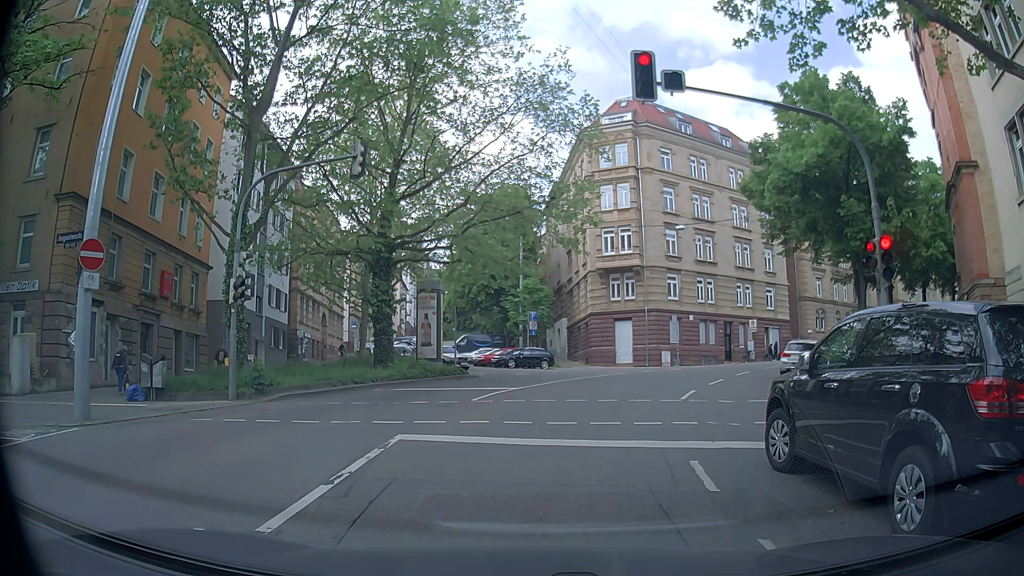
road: secondary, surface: asphalt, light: Day
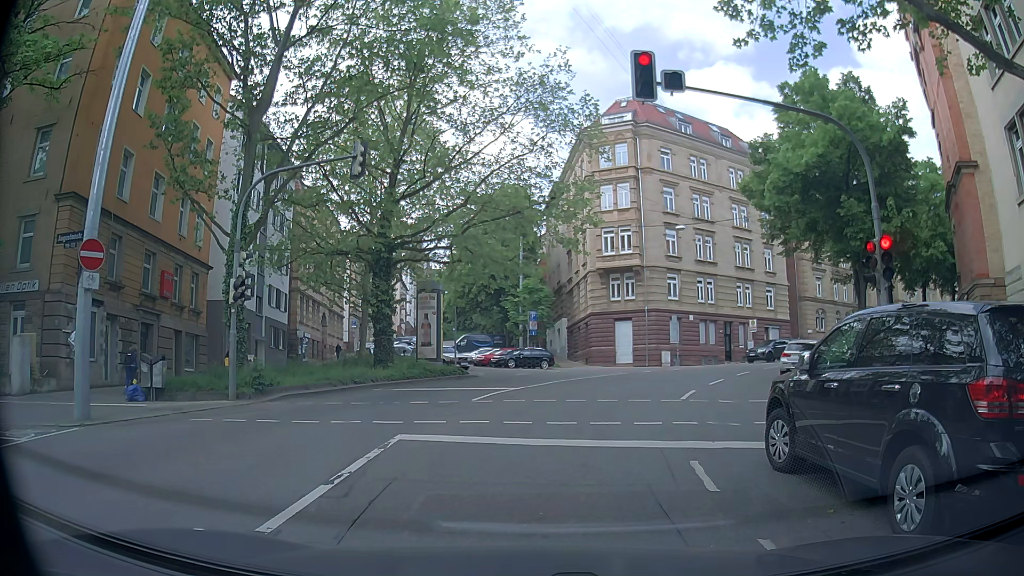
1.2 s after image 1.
(0.0, 0.0) m; 0°
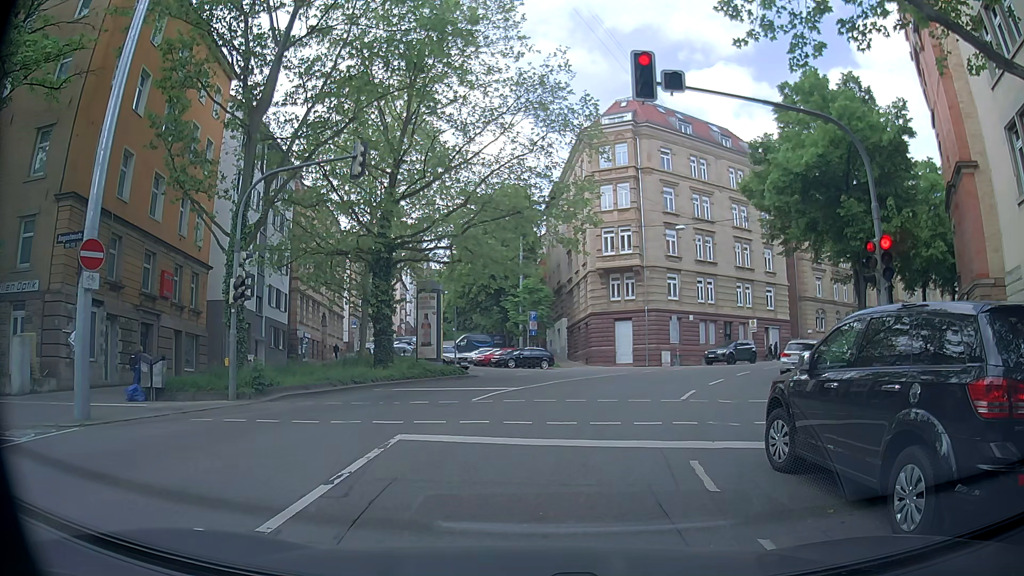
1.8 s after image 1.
(0.0, 0.0) m; 0°
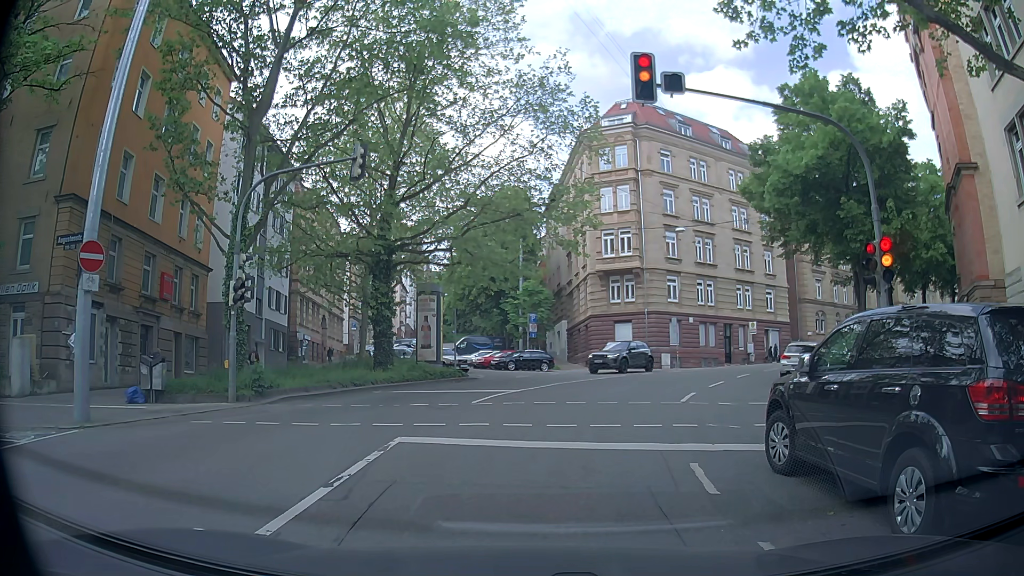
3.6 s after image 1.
(0.0, 0.0) m; 0°
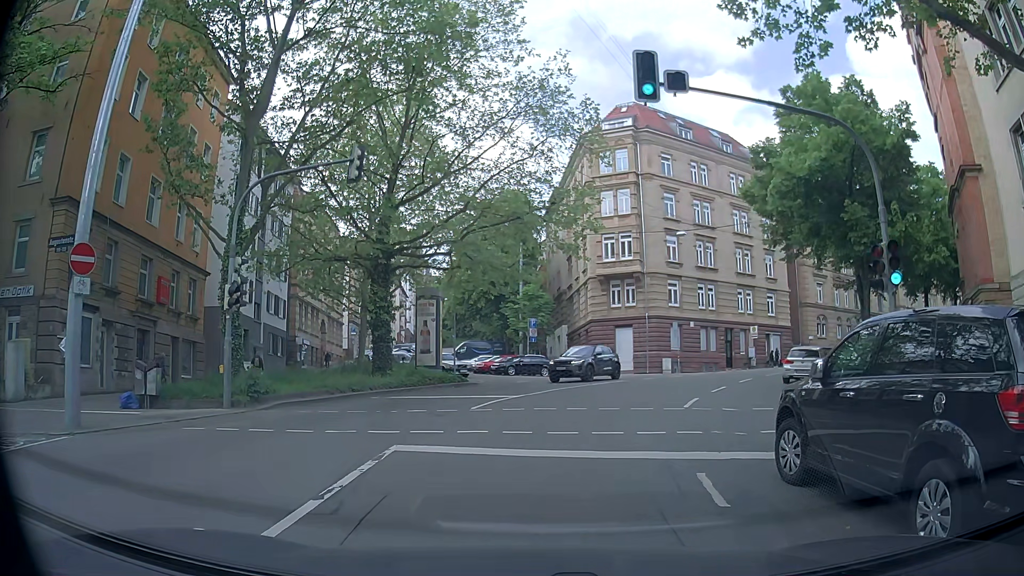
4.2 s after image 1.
(0.0, +0.4) m; 0°
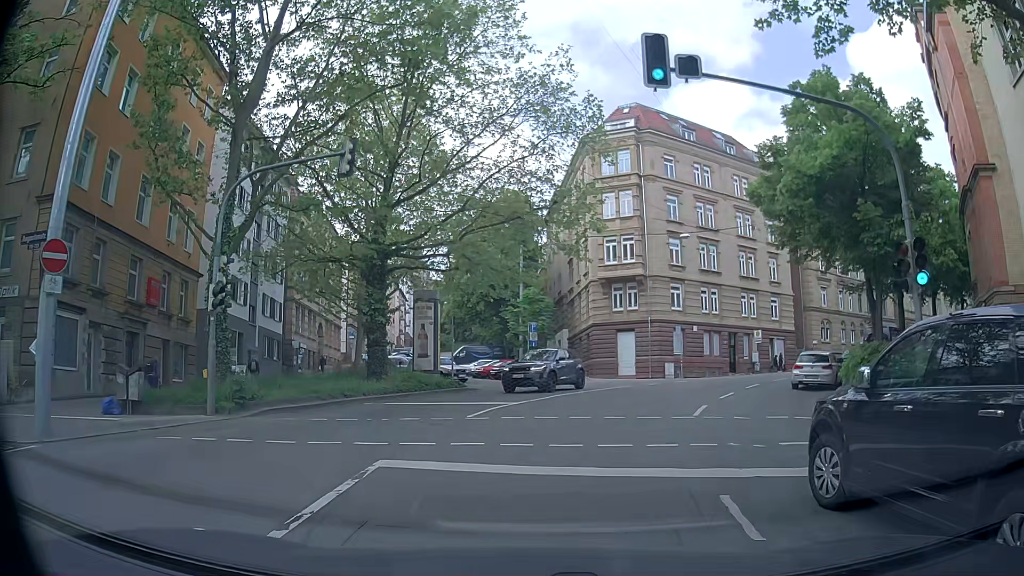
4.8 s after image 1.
(+0.1, +1.1) m; +2°
